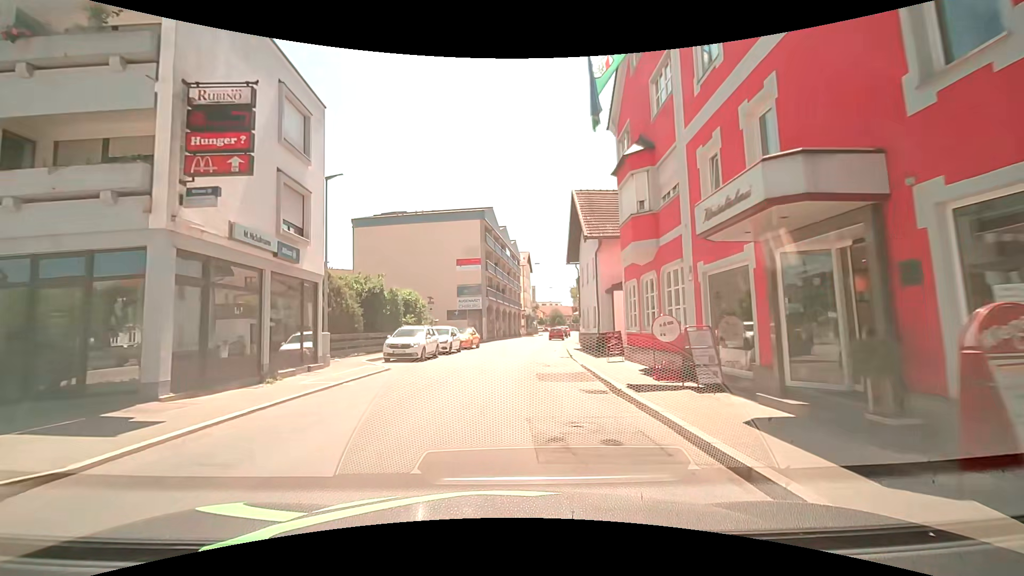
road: secondary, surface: asphalt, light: Day
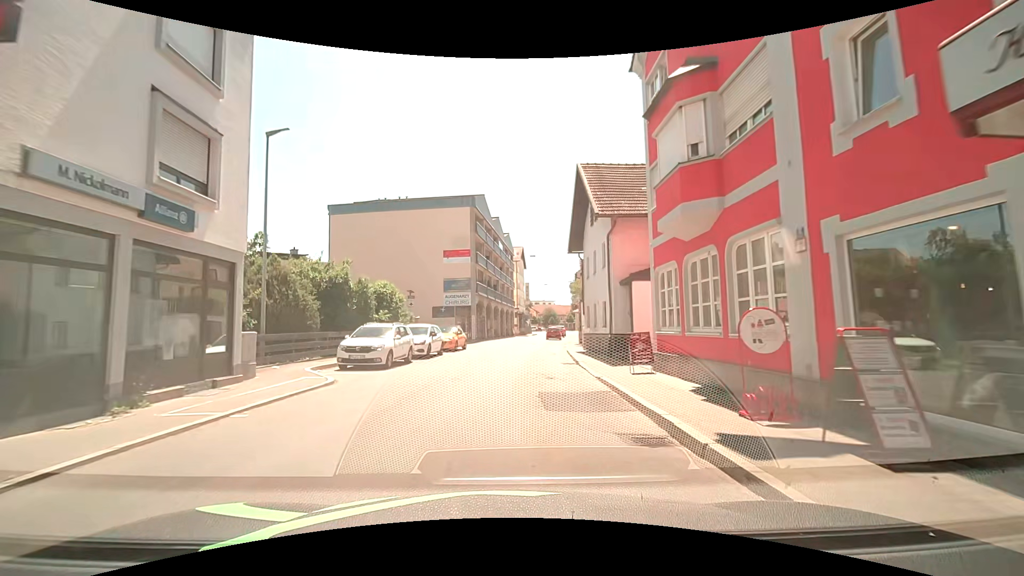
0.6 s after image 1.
(0.0, +4.8) m; 0°
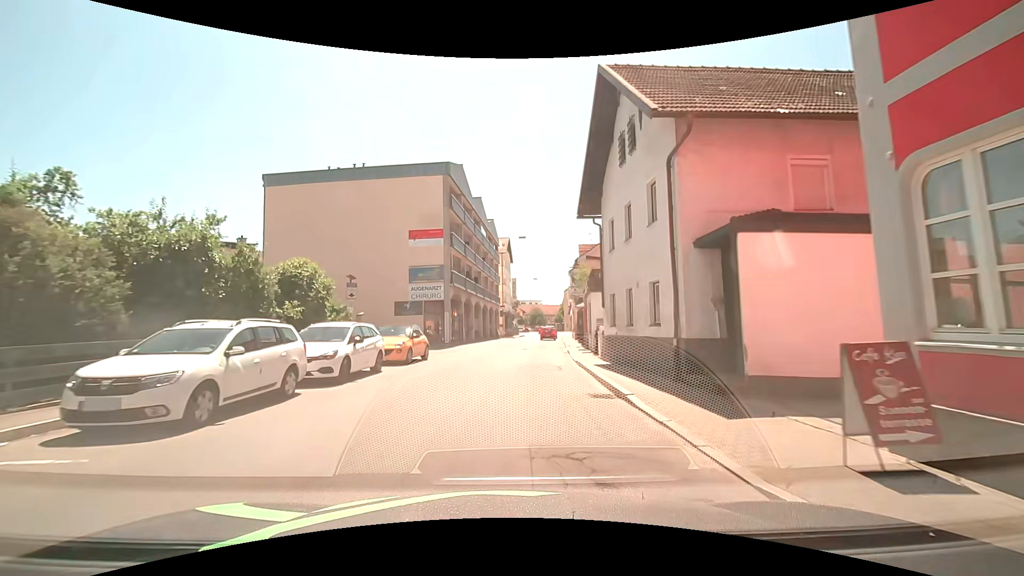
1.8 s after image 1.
(+0.2, +9.6) m; +1°
